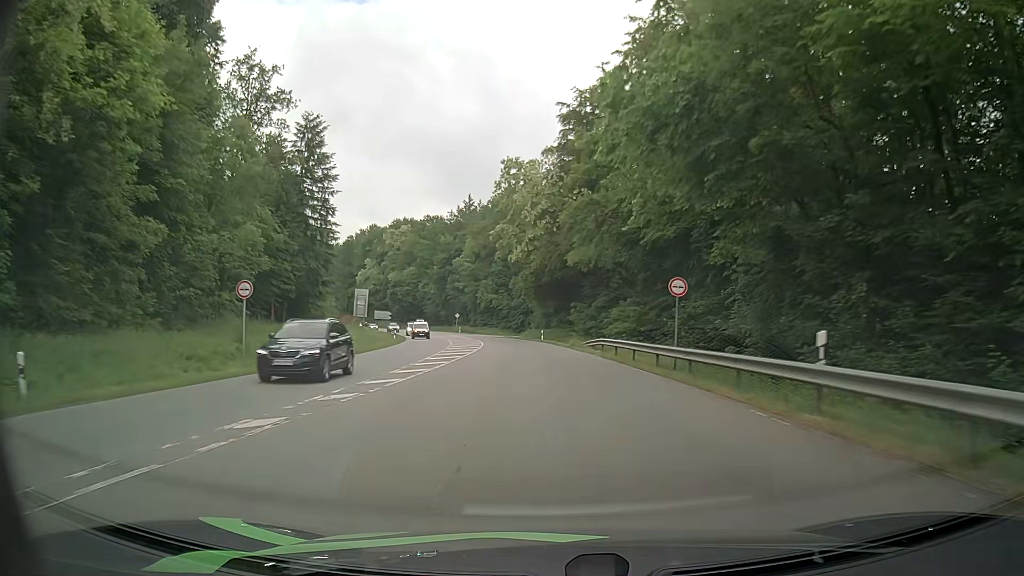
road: secondary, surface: asphalt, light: Day
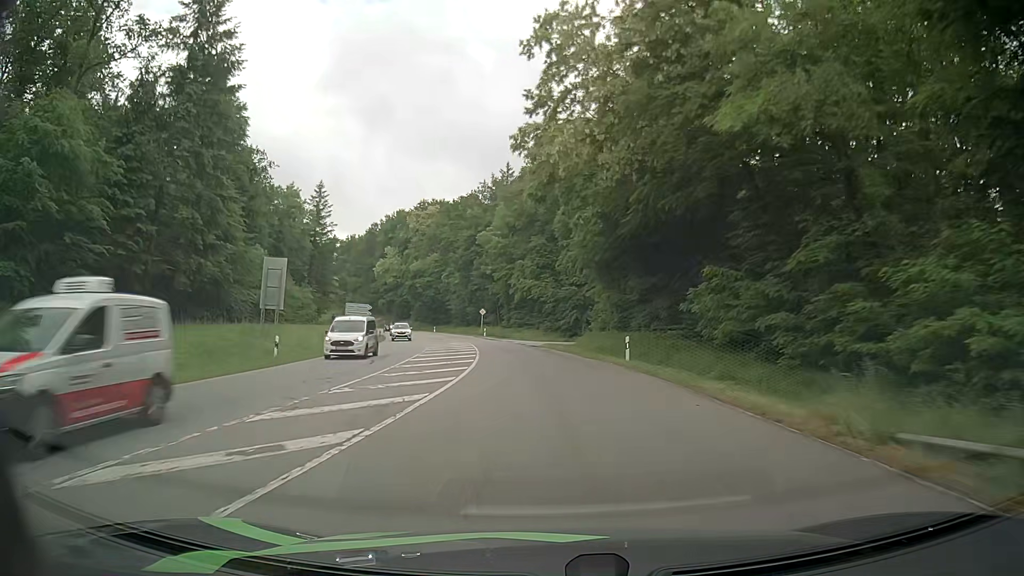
(-1.7, +36.4) m; -5°
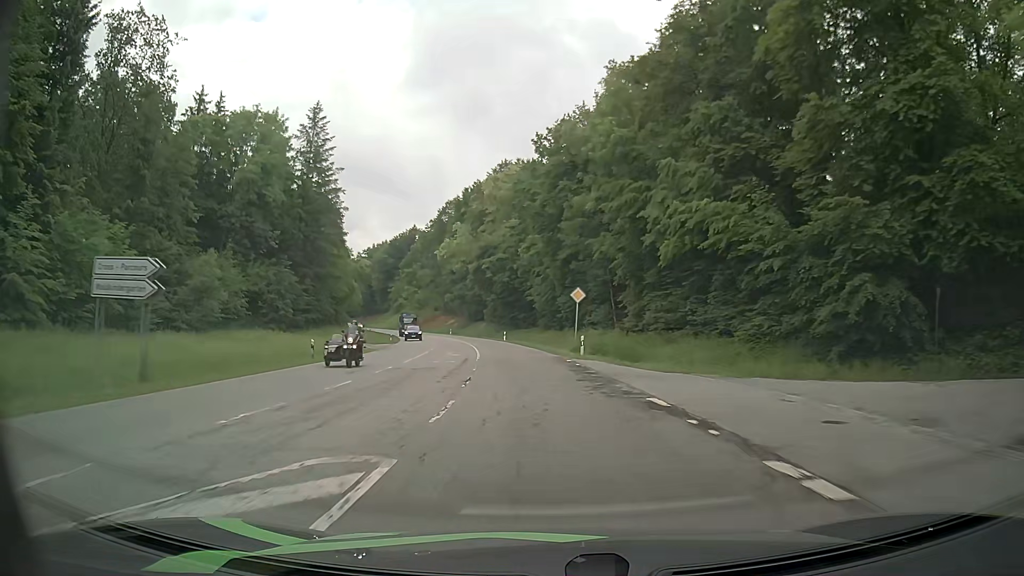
(-3.1, +48.9) m; -9°
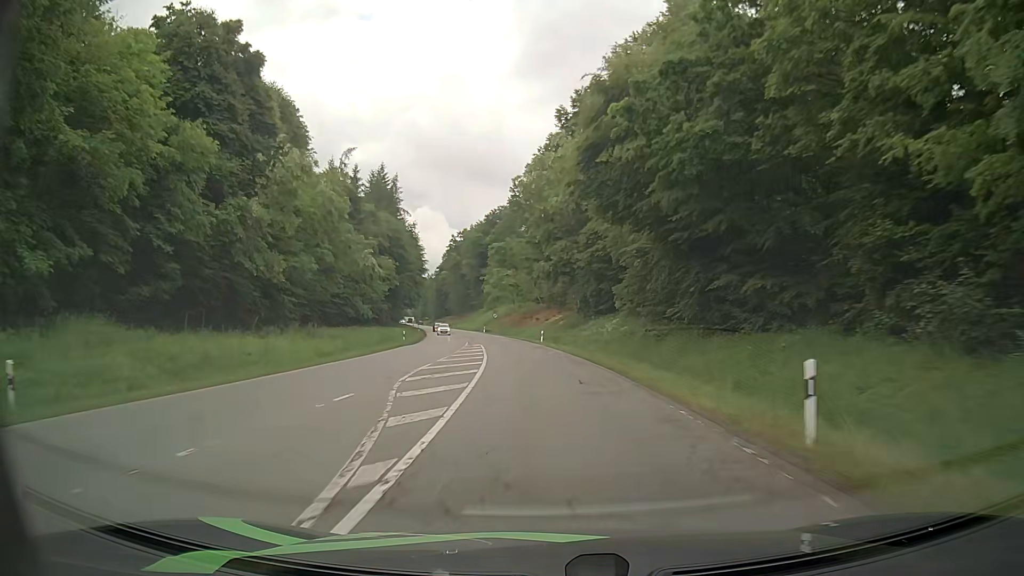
(-6.4, +62.2) m; -11°
(0, +10) (0, +20) (-1, +30) (-2, +40) (-3, +50) (-4, +60) (-5, +70) (-7, +80) (-8, +89) (-10, +99) m
